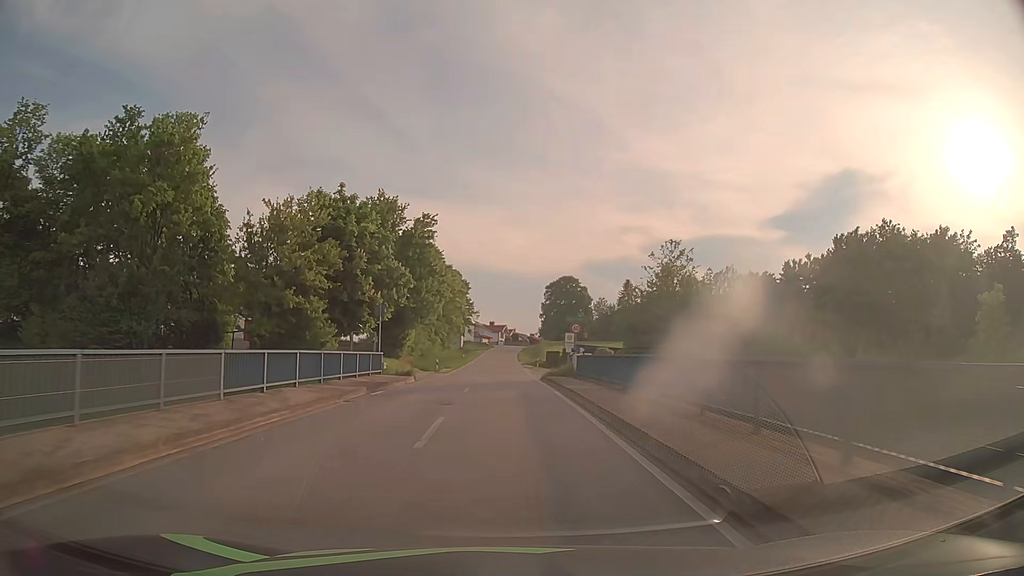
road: tertiary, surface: asphalt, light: Day
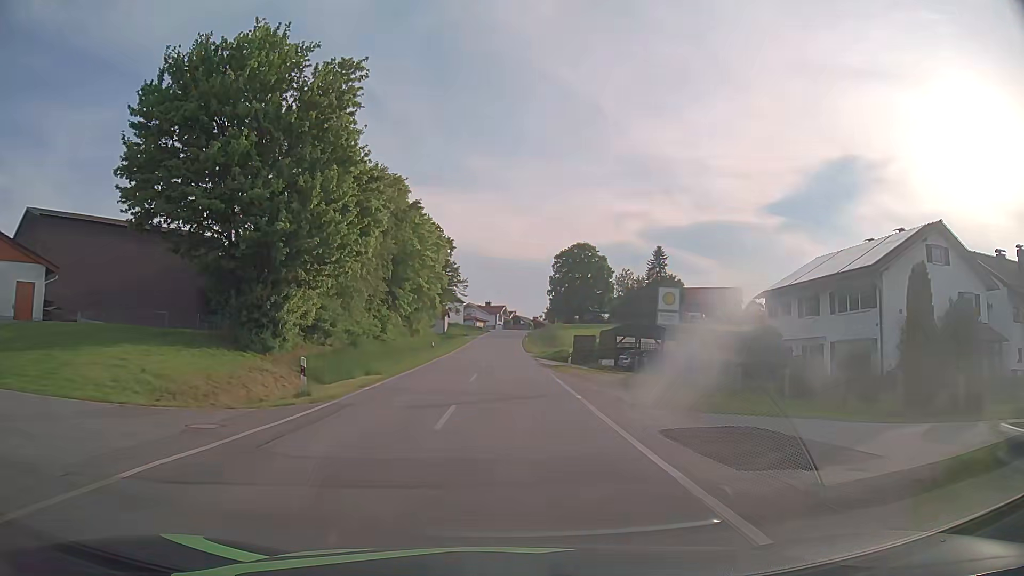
(-0.2, +34.8) m; 0°
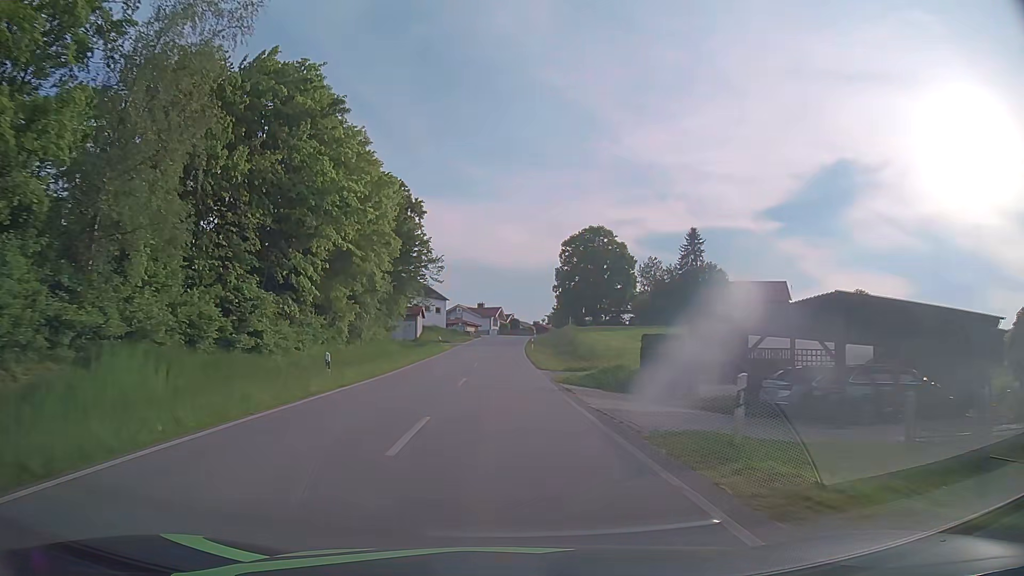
(+0.2, +27.4) m; 0°
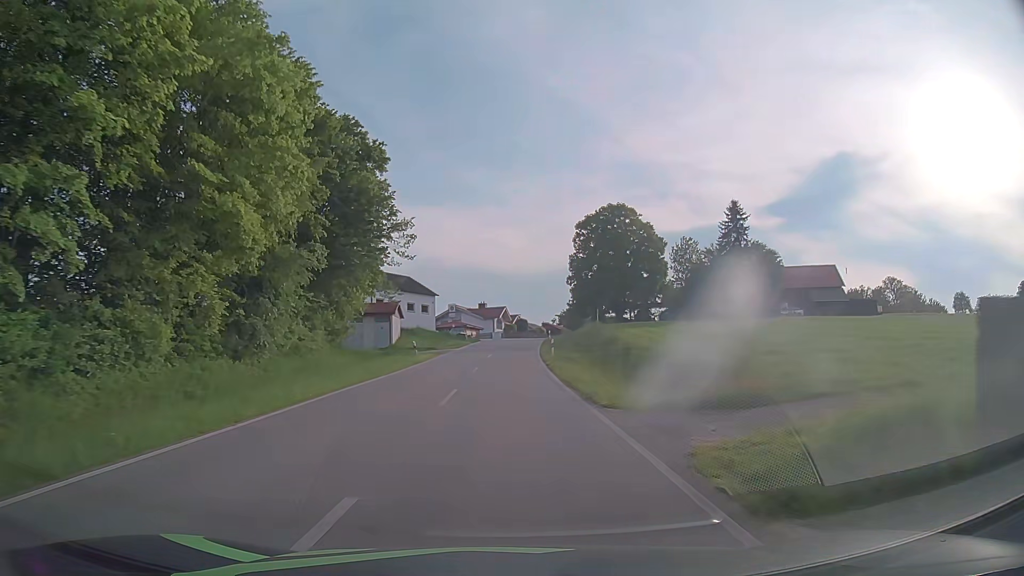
(0.0, +18.7) m; -1°
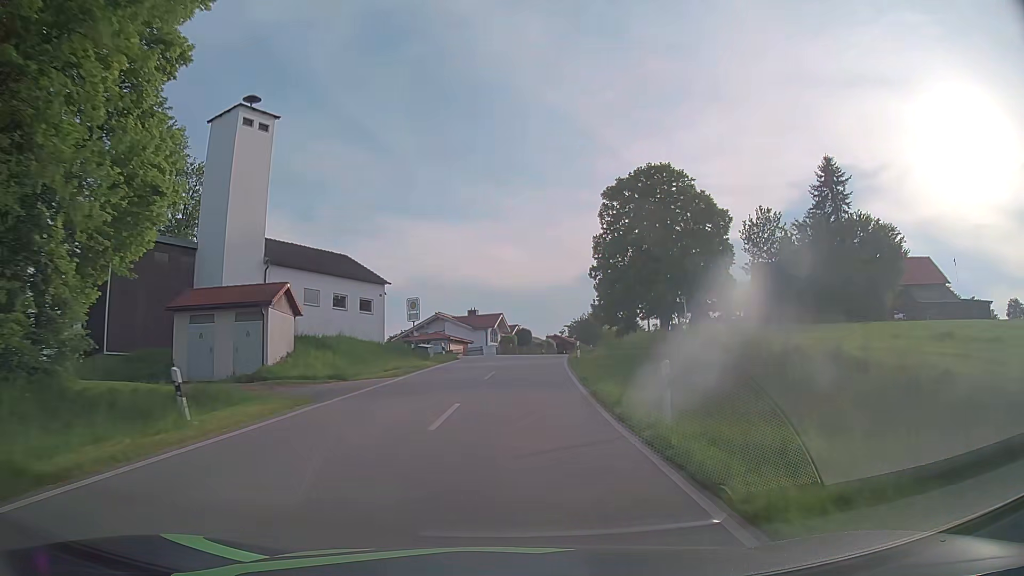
(0.0, +27.7) m; 0°
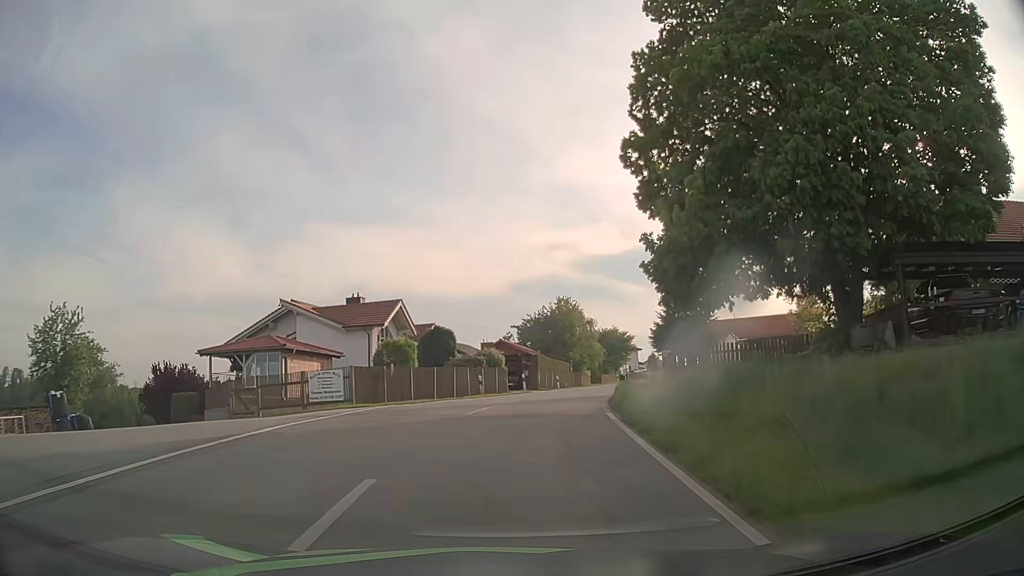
(+2.0, +43.8) m; +5°
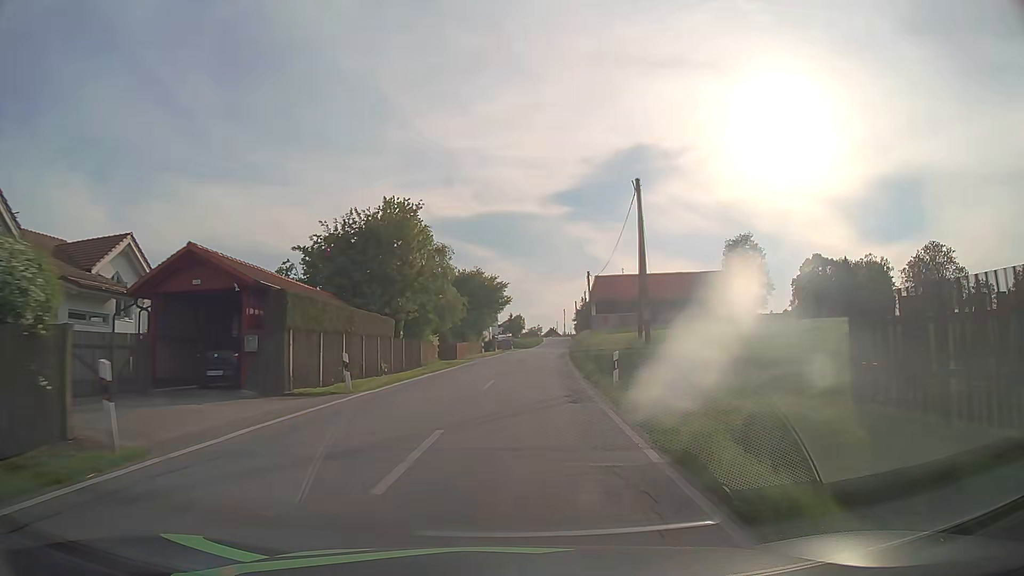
(+3.5, +33.0) m; +13°
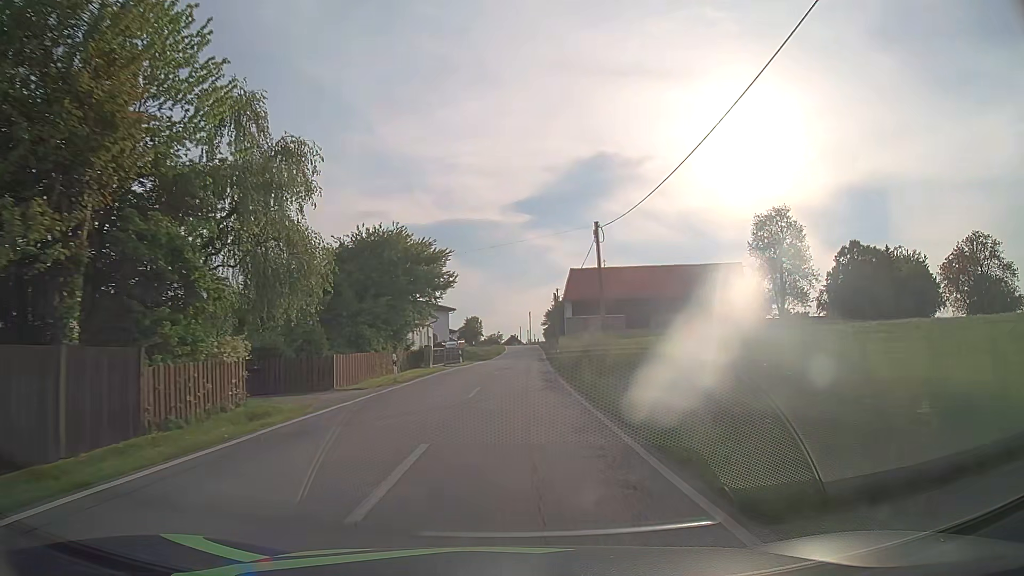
(+0.8, +25.0) m; +3°
(0, +10) (0, +20) (+1, +30) (+1, +40) (+1, +50) (+2, +60) (+2, +70) (+3, +80) (+3, +90) (+4, +100) m
